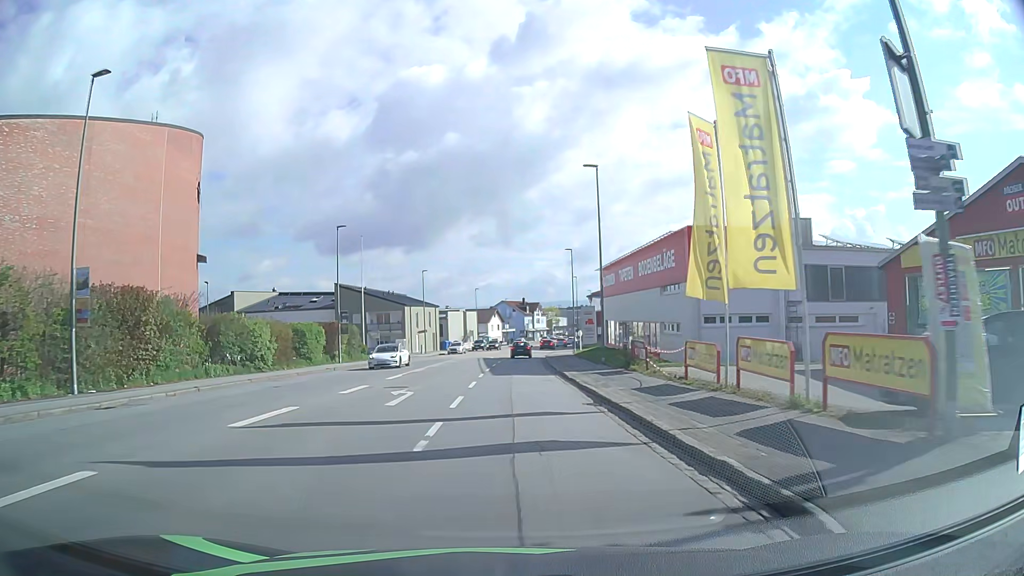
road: tertiary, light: Day
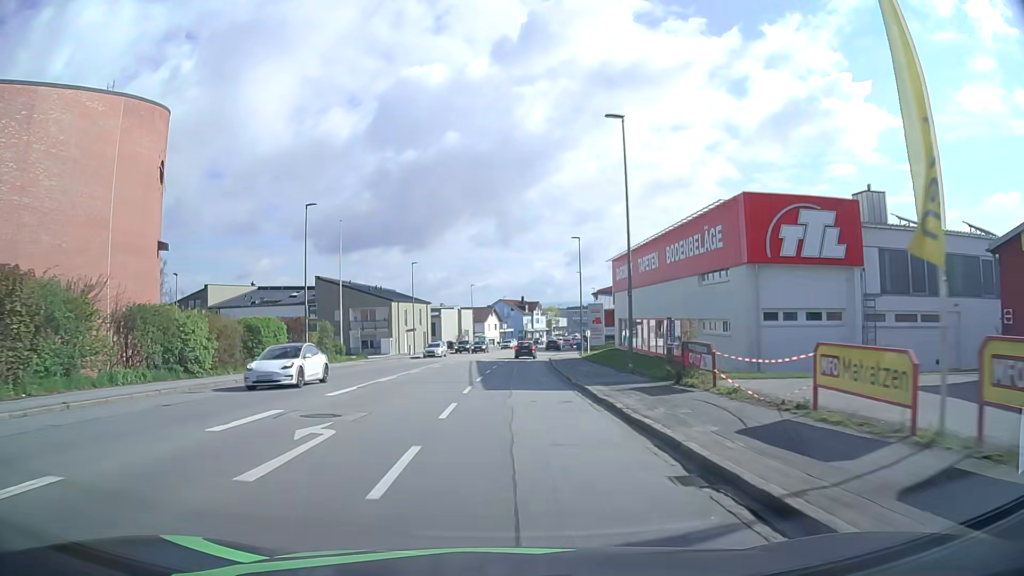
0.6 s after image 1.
(0.0, +8.1) m; 0°
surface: asphalt
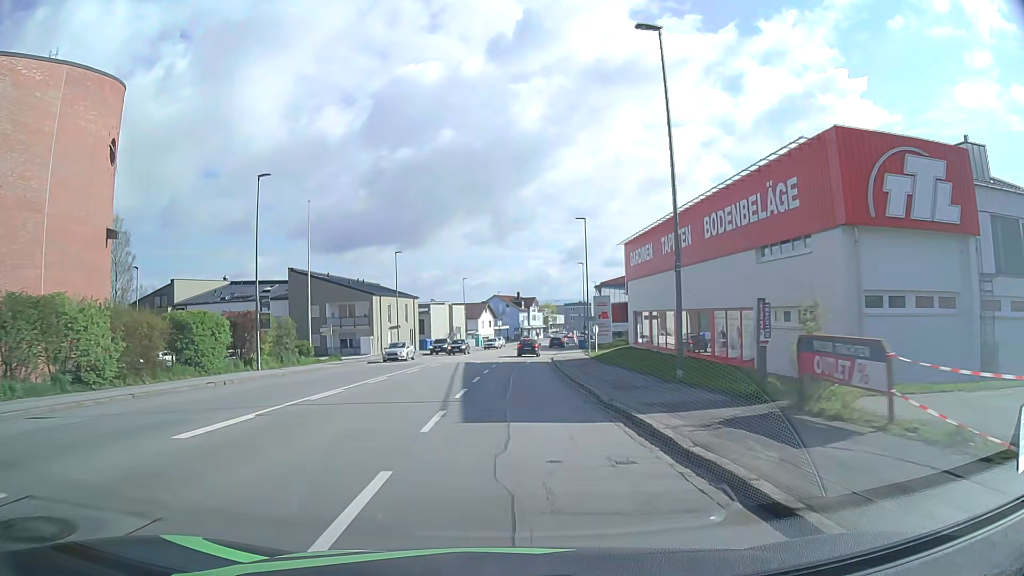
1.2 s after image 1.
(0.0, +8.0) m; 0°
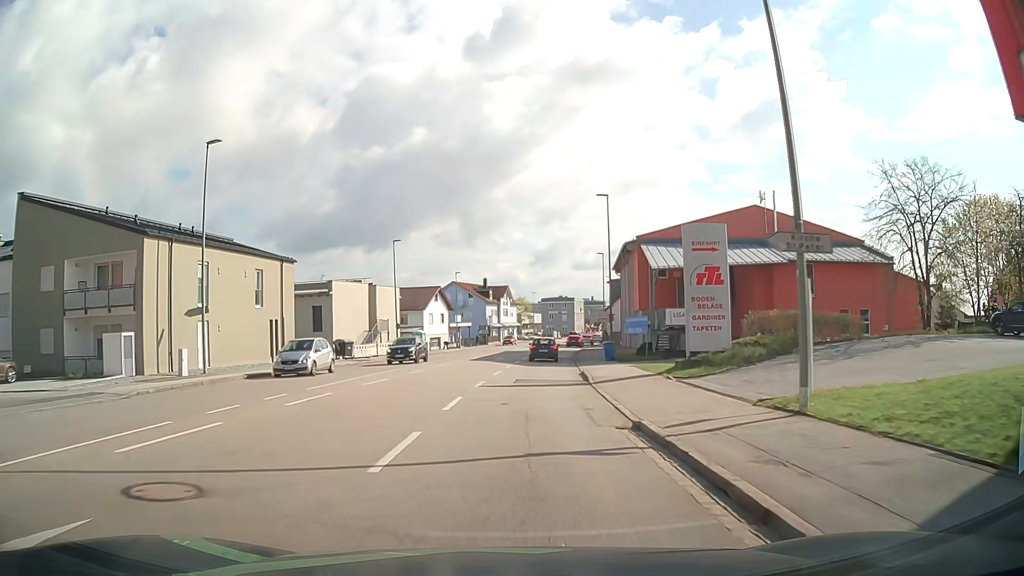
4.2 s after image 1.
(+0.8, +39.7) m; +2°
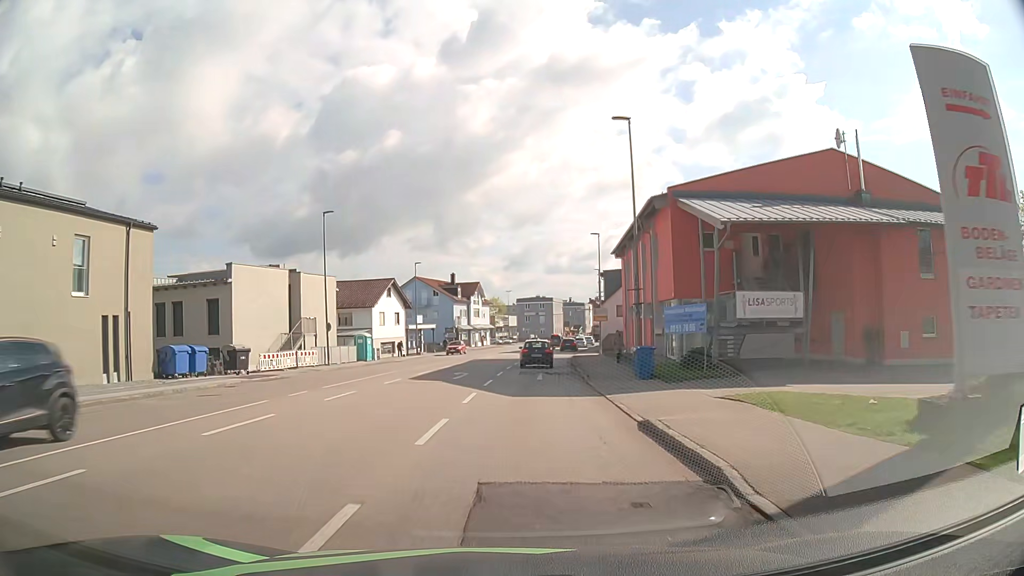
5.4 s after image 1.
(+0.4, +16.0) m; +3°
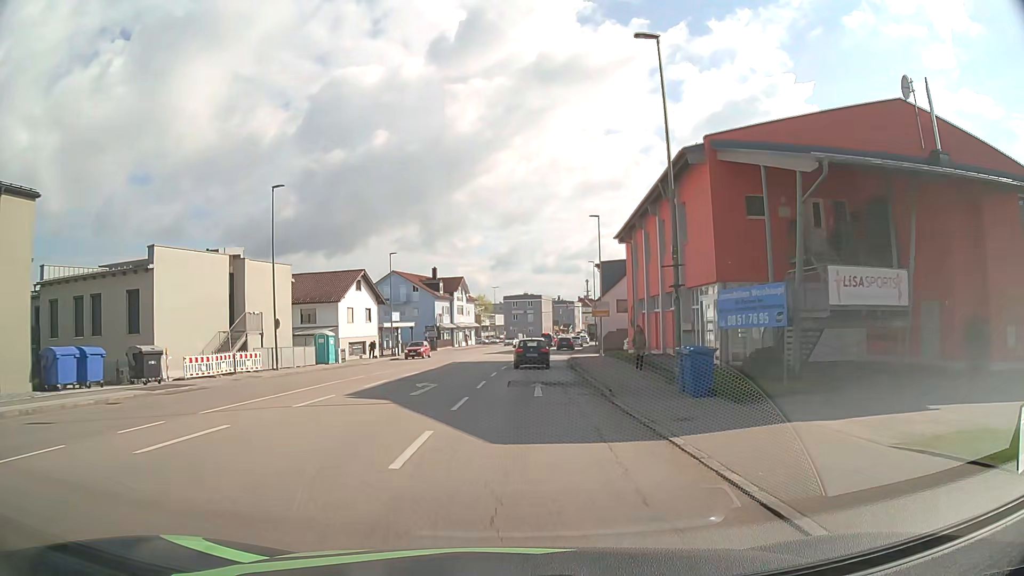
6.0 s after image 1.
(+0.1, +8.0) m; +1°
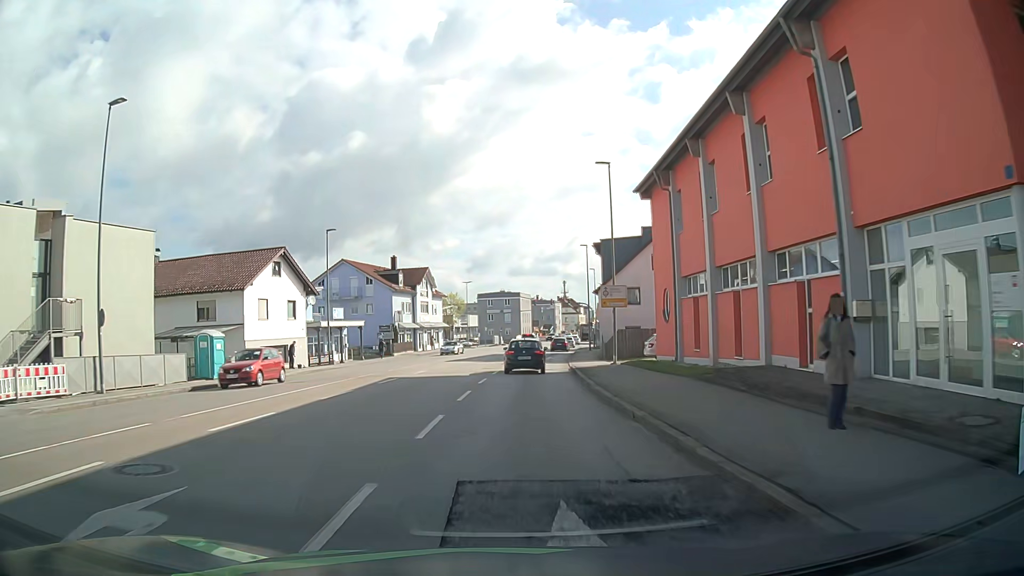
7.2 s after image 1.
(+0.3, +15.6) m; +2°
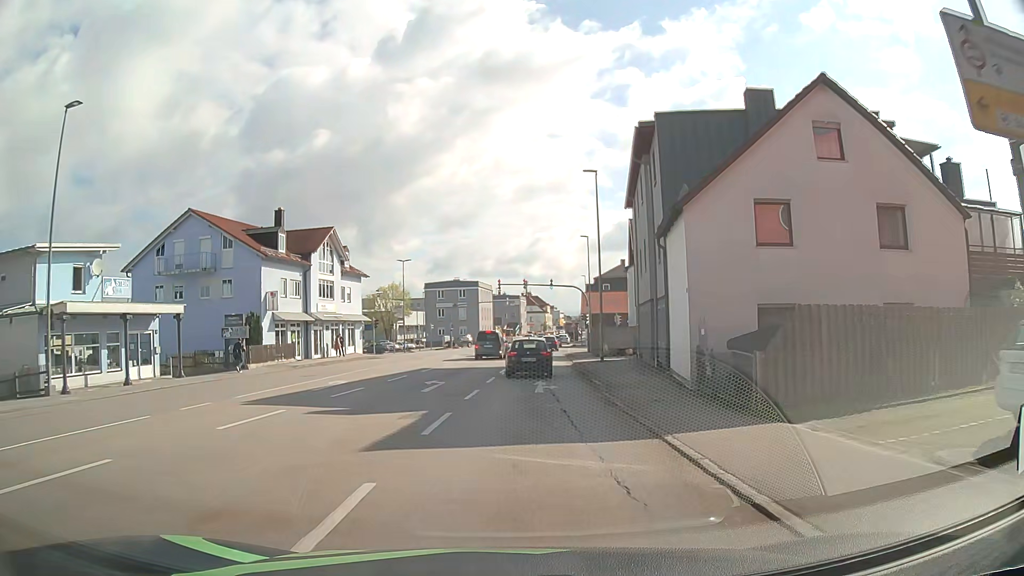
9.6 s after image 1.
(+0.9, +29.8) m; +4°
